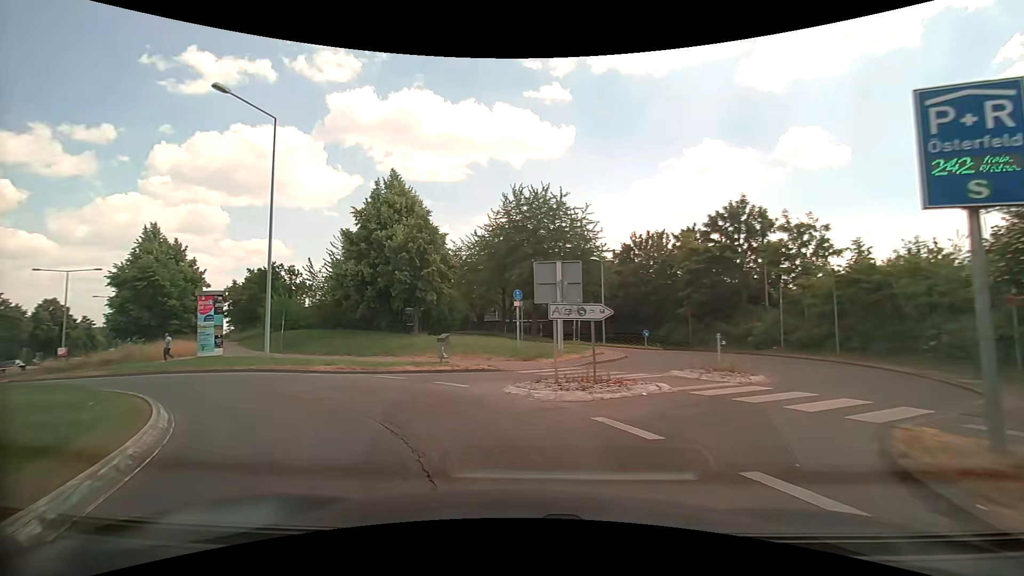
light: Day
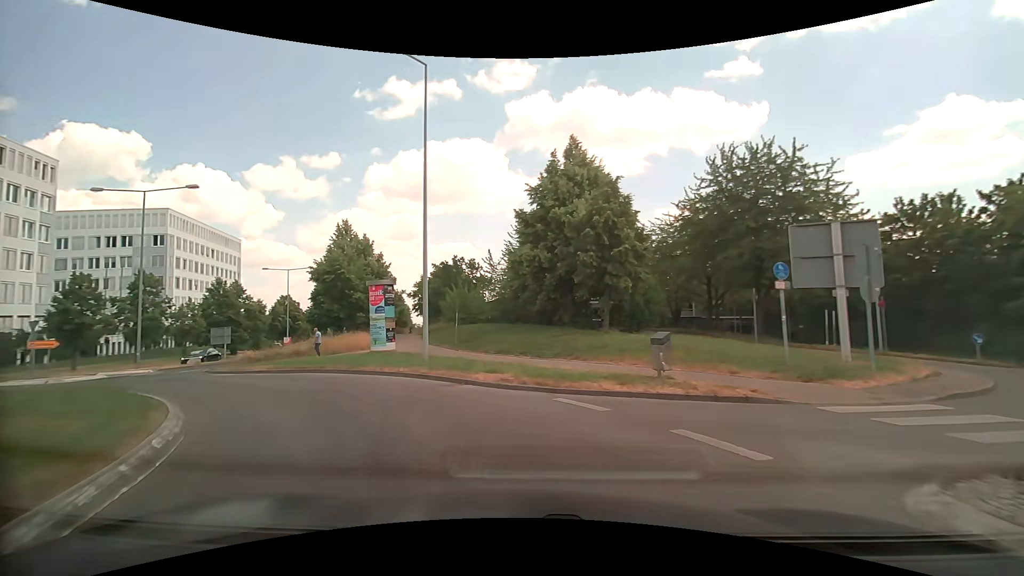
(-1.2, +6.5) m; -20°
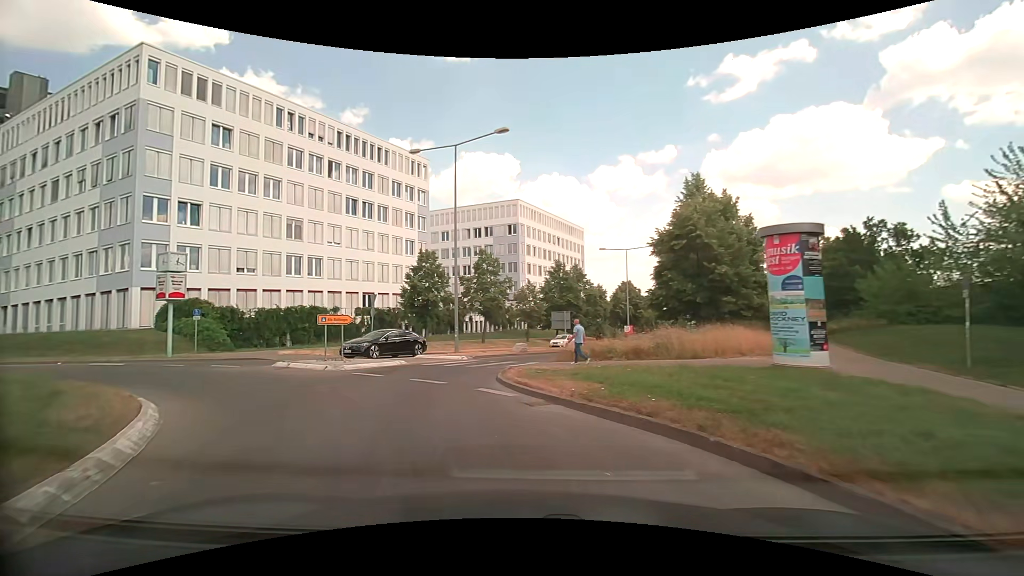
(-4.2, +12.2) m; -37°
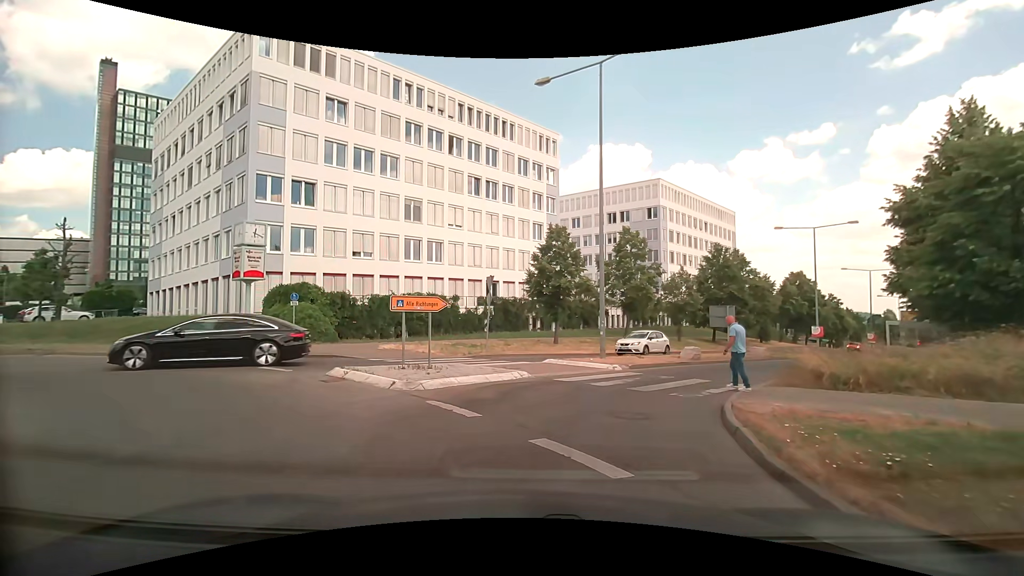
(-1.4, +7.7) m; -15°
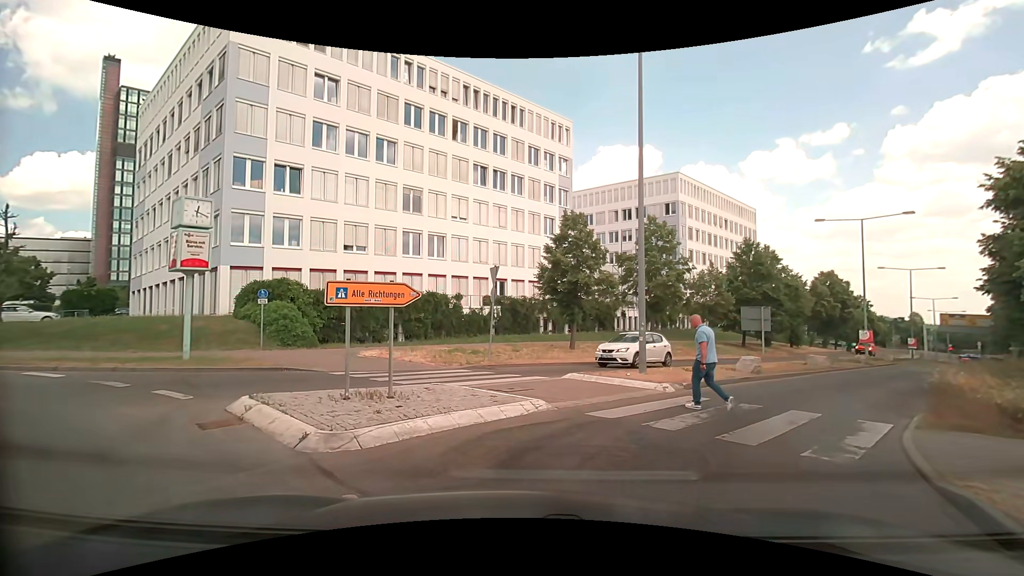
(-0.1, +4.3) m; -1°
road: tertiary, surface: asphalt
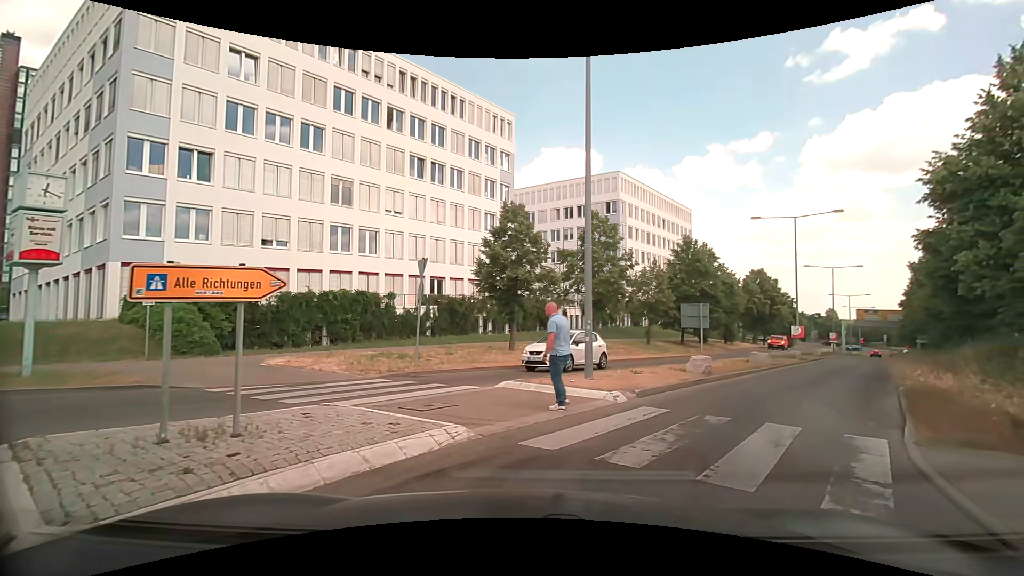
(+0.1, +2.2) m; +5°
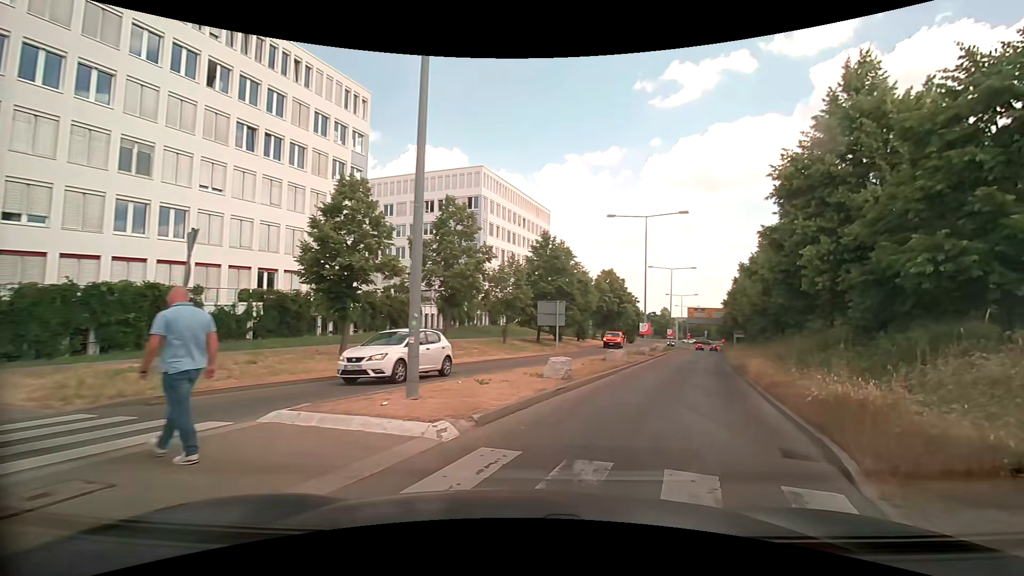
(+0.6, +3.8) m; +17°
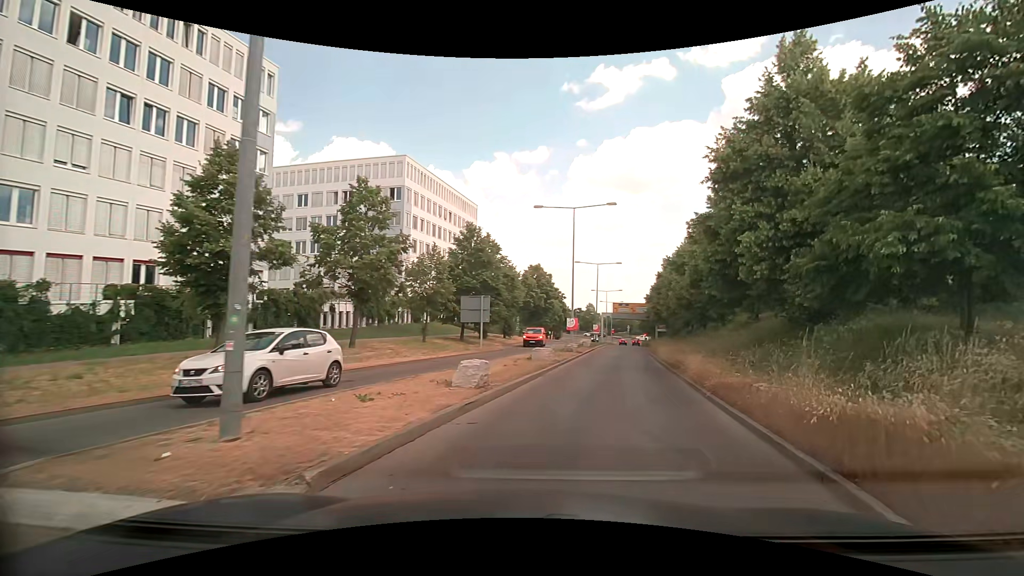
(+0.2, +2.7) m; +8°
(+1, +10) (+3, +20) (+5, +30) (+7, +39) (+9, +49) (+11, +59) (+13, +69) (+15, +79) (+17, +88) (+18, +98) m
